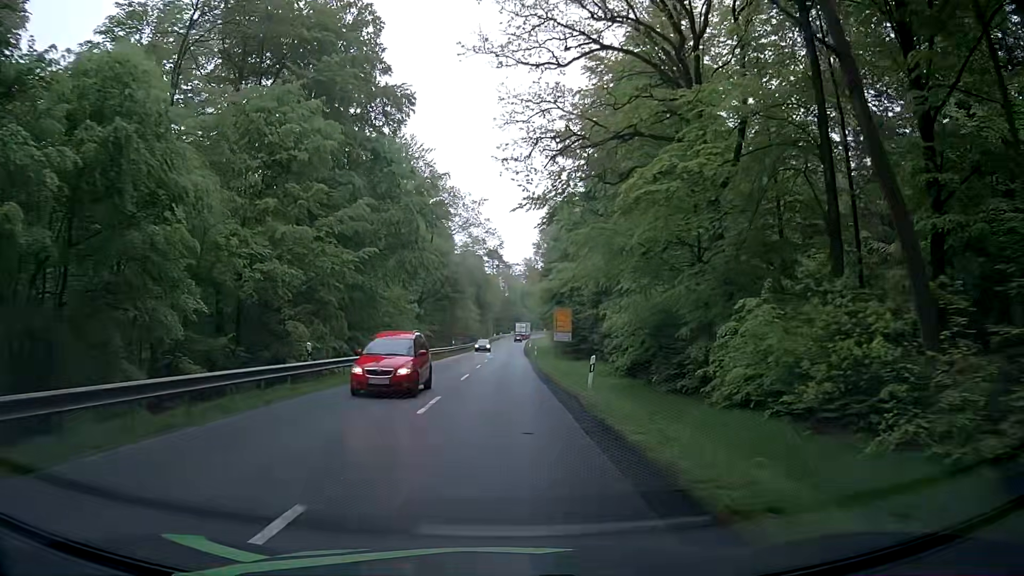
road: secondary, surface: asphalt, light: Day
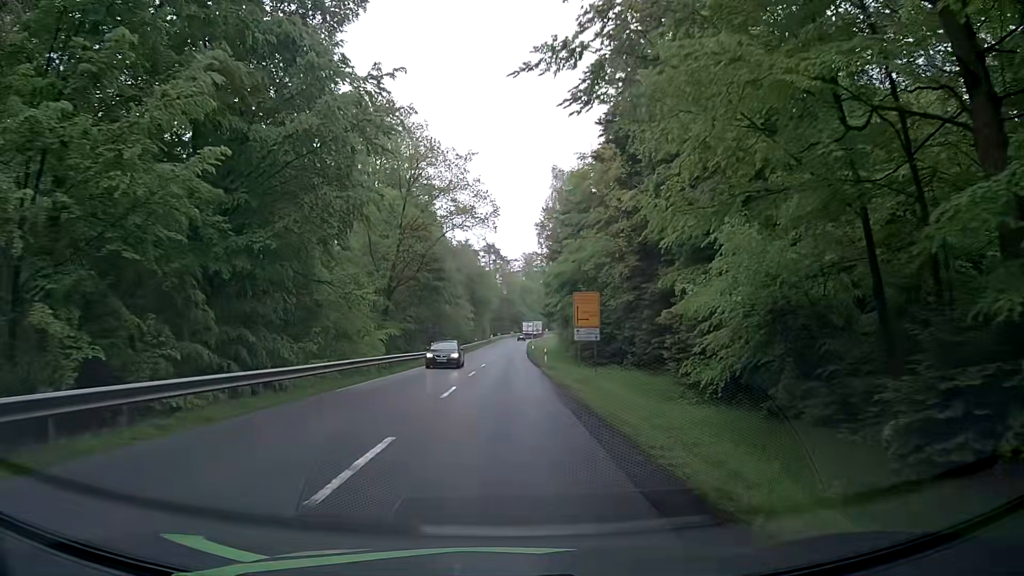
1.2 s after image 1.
(-0.2, +18.2) m; -1°
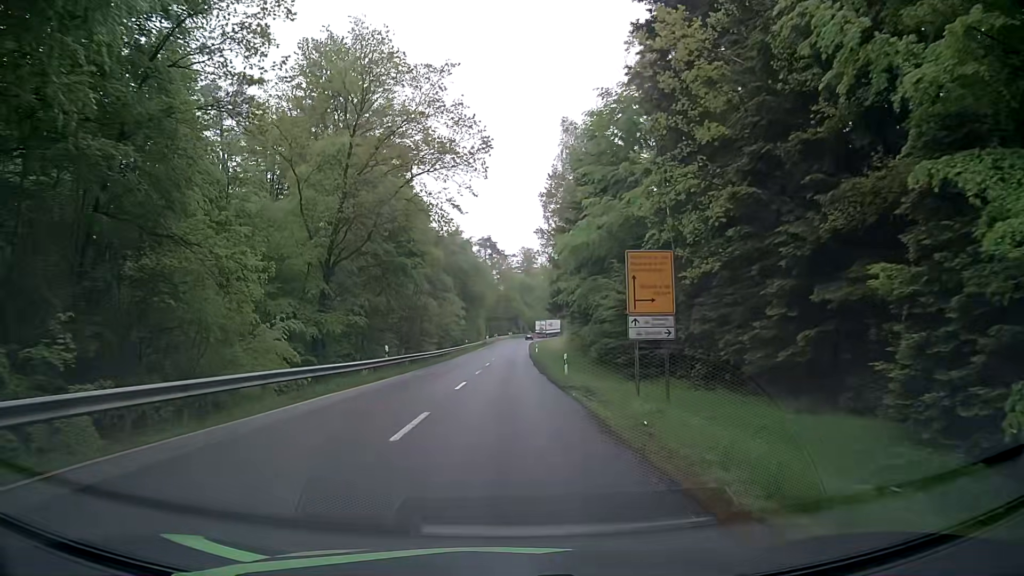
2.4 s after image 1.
(+0.4, +18.2) m; +1°
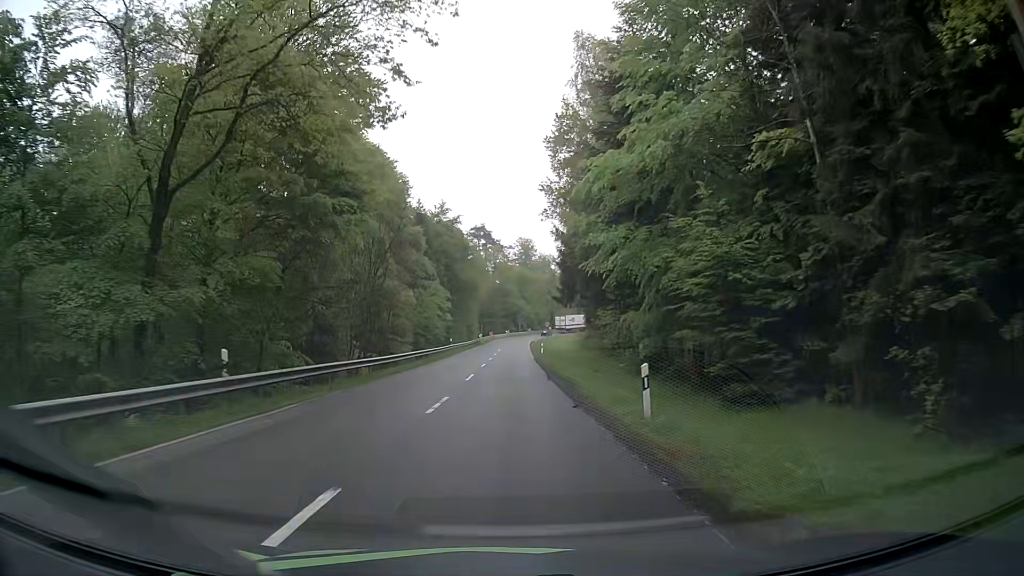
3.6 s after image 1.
(-0.1, +18.2) m; 0°
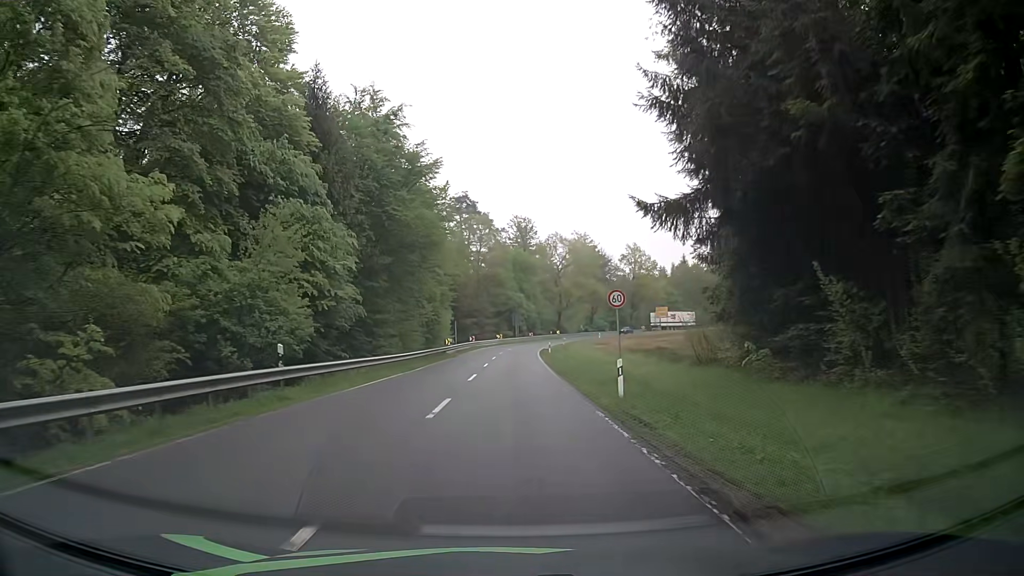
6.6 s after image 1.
(+0.1, +45.5) m; +1°
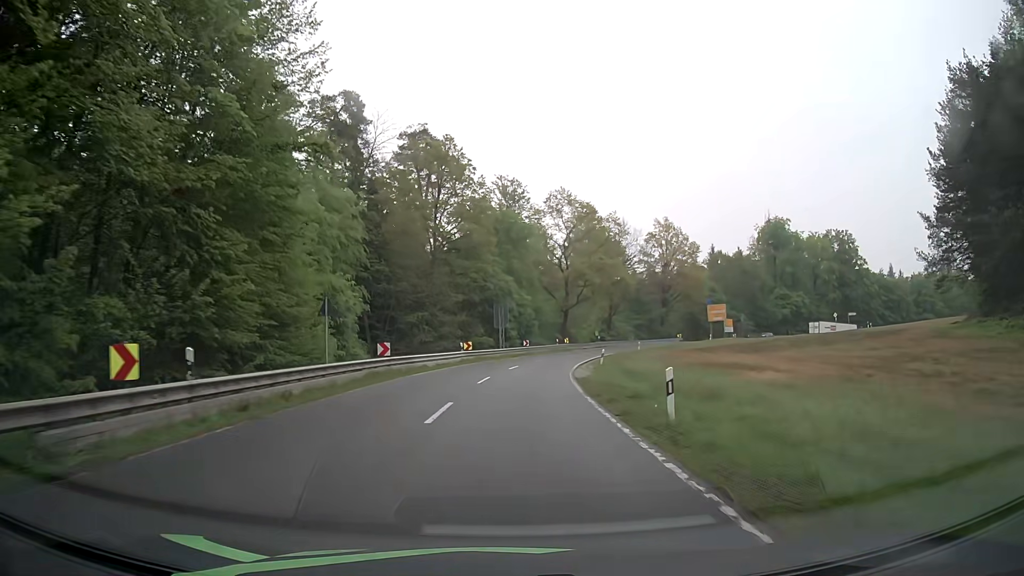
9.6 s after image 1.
(+0.1, +45.2) m; +1°
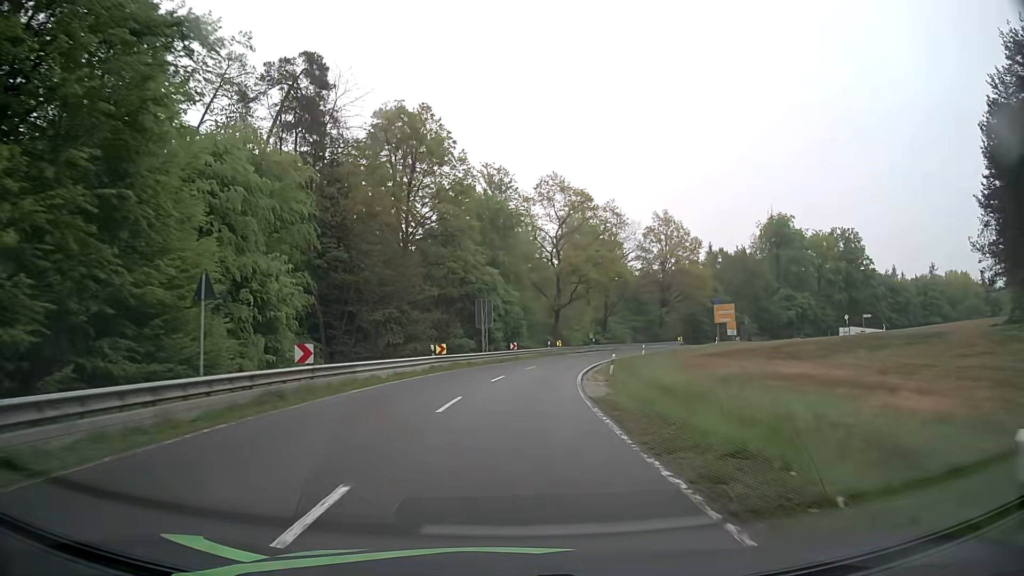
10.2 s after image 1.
(+0.1, +9.0) m; +1°
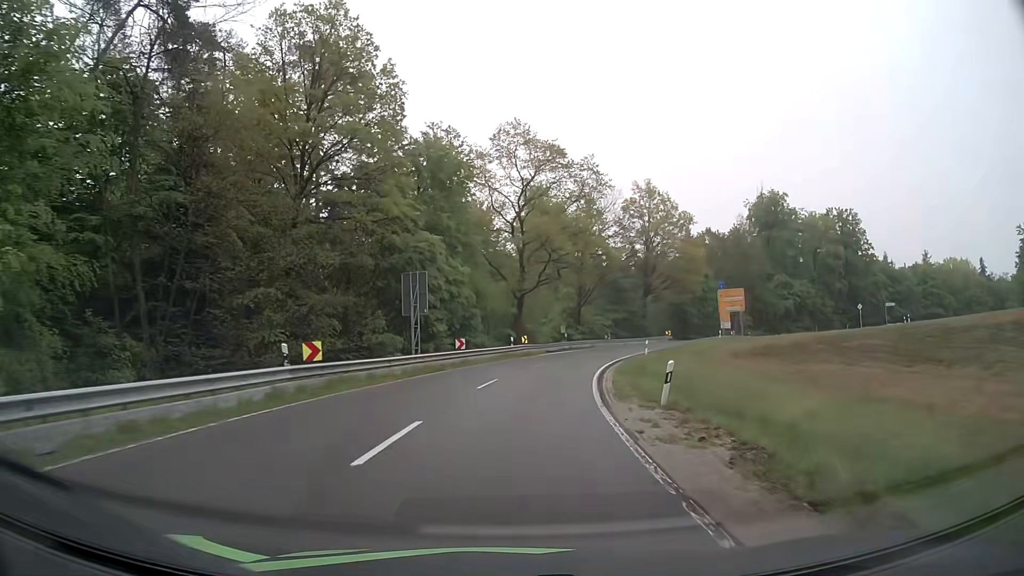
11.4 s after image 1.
(+0.5, +17.3) m; +3°
(0, +10) (+1, +20) (+3, +30) (+5, +39) (+9, +49) (+13, +58) (+19, +66) (+26, +73) (+36, +76) (+45, +74) m
